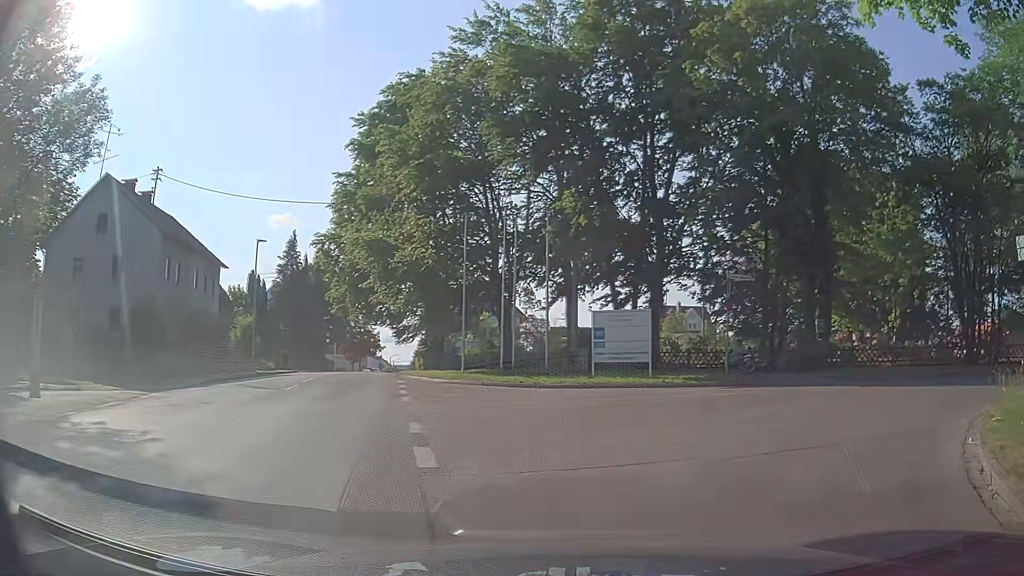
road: tertiary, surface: asphalt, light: Day
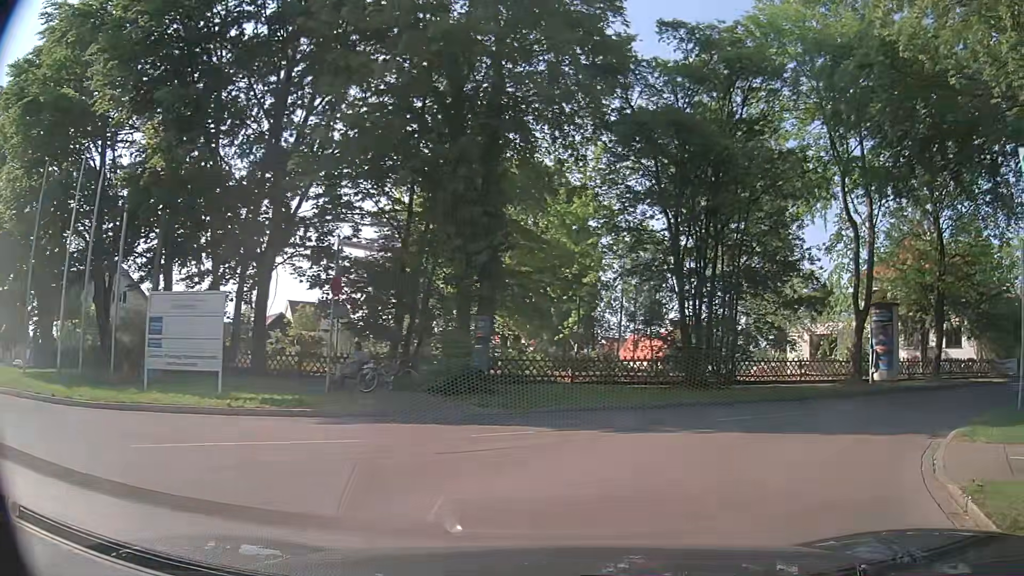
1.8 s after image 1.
(+2.1, +7.6) m; +33°
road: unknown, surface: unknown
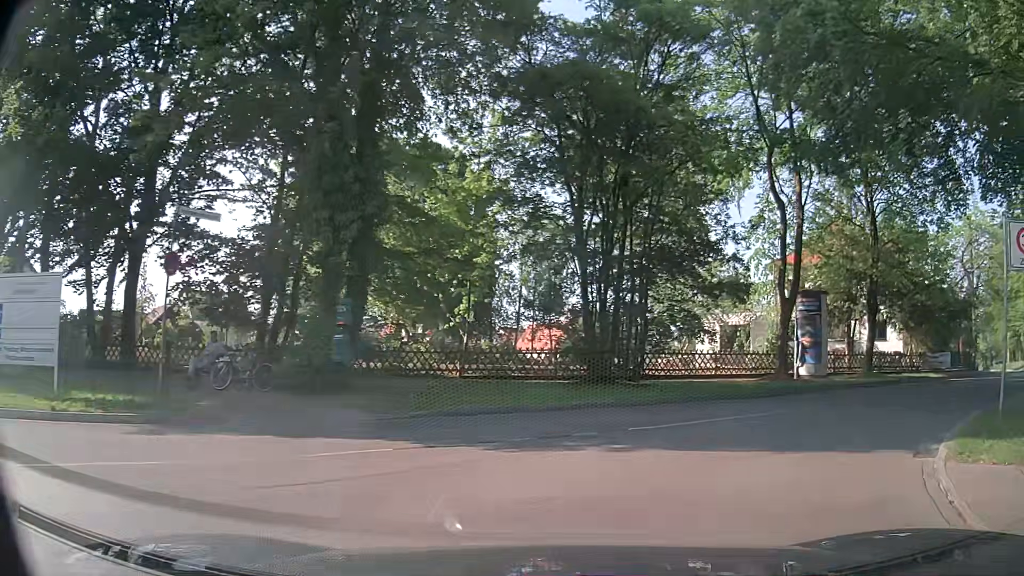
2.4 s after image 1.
(+0.1, +2.6) m; +6°
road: residential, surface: asphalt
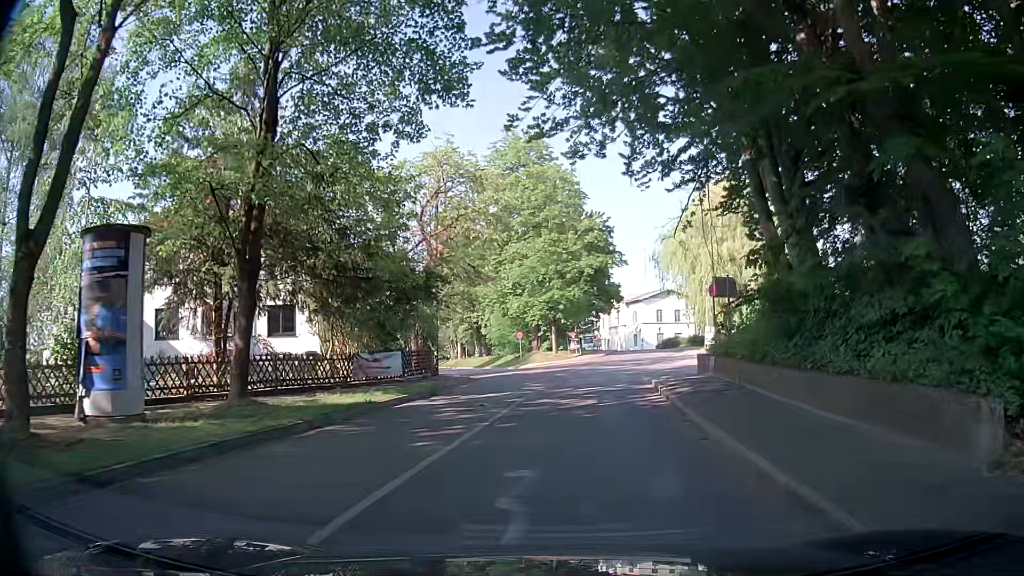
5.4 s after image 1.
(+6.5, +12.9) m; +52°
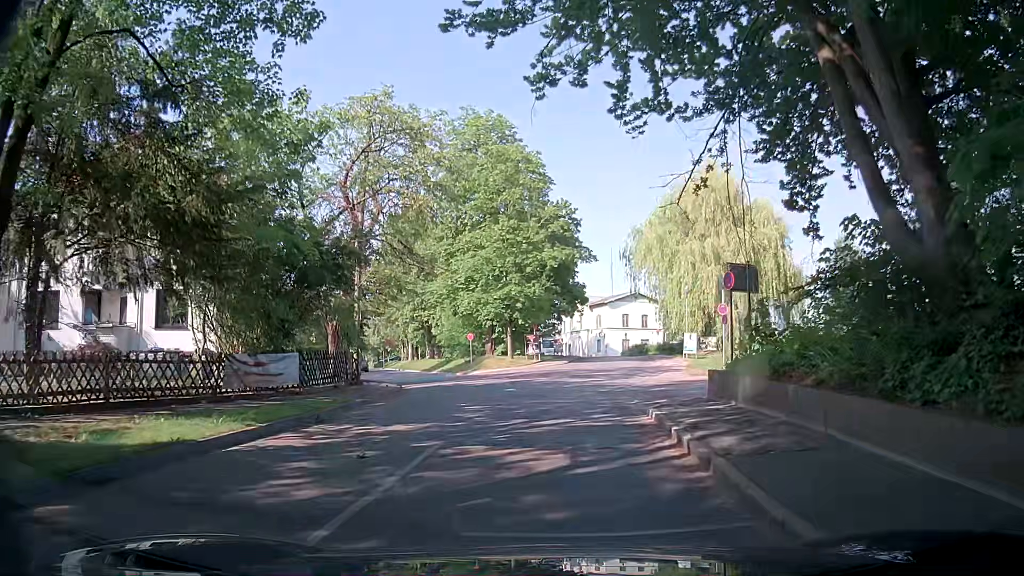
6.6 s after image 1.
(+0.1, +6.5) m; +3°
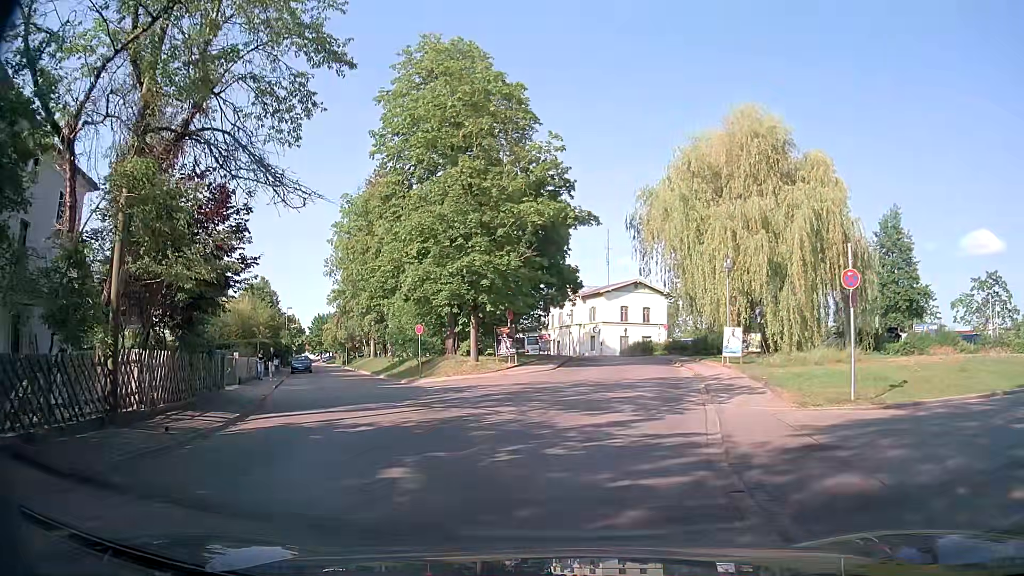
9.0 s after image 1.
(+0.3, +13.0) m; 0°
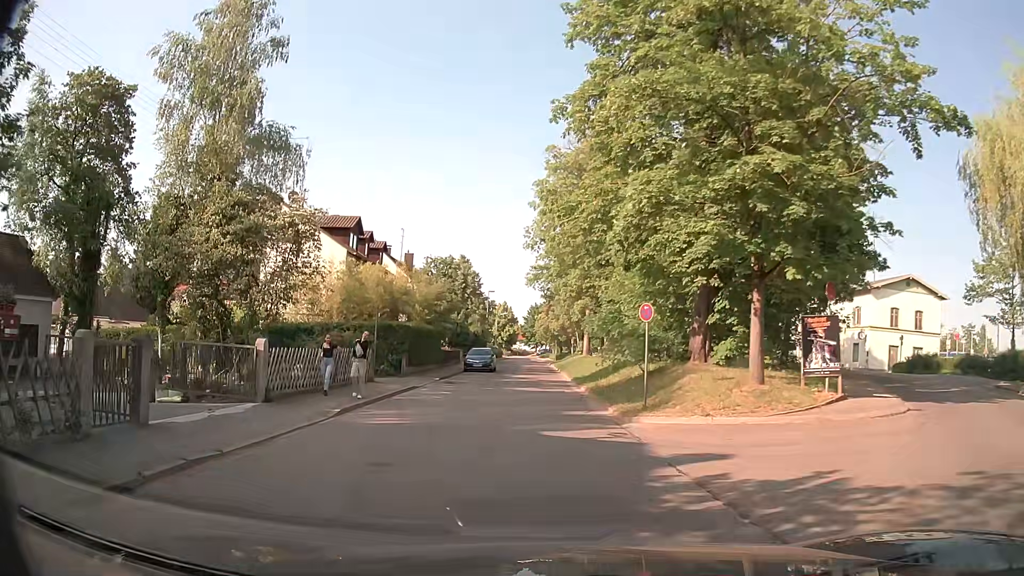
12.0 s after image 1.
(-2.0, +15.2) m; -20°
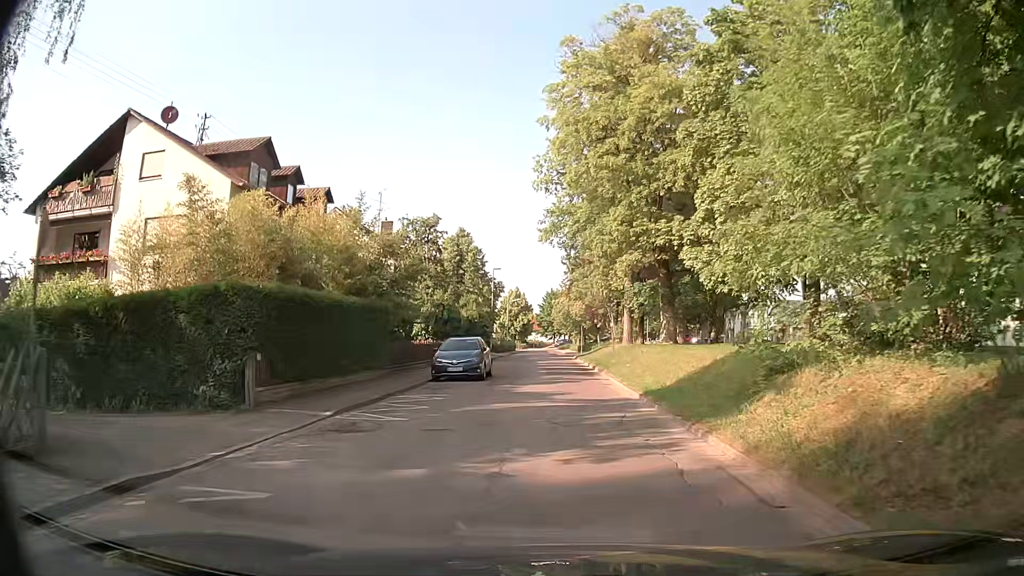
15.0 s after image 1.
(0.0, +18.2) m; 0°
(0, +10) (0, +20) (0, +30) (0, +40) (0, +50) (0, +60) (0, +70) (0, +80) (0, +90) (0, +100) m
